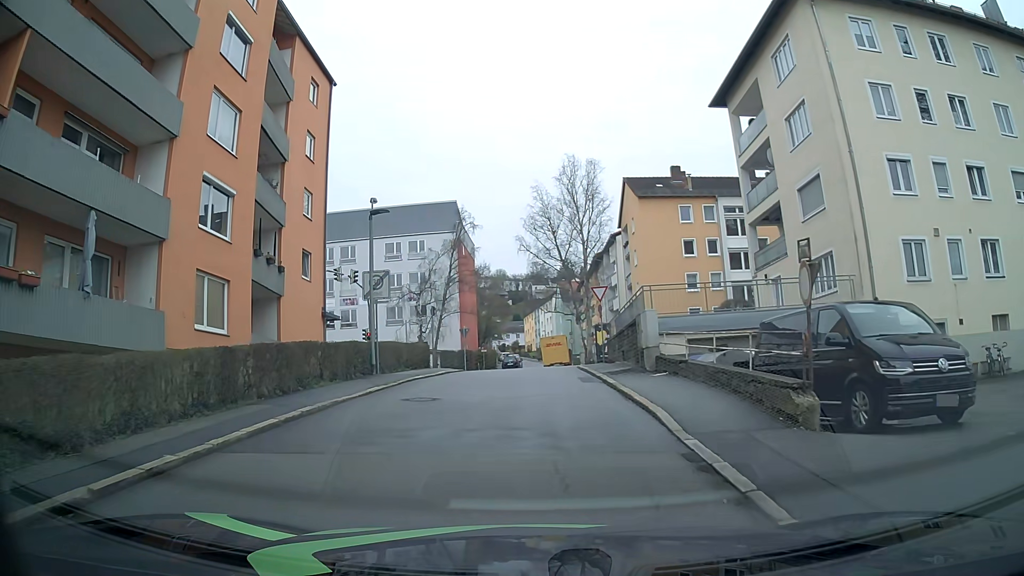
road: residential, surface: asphalt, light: Day
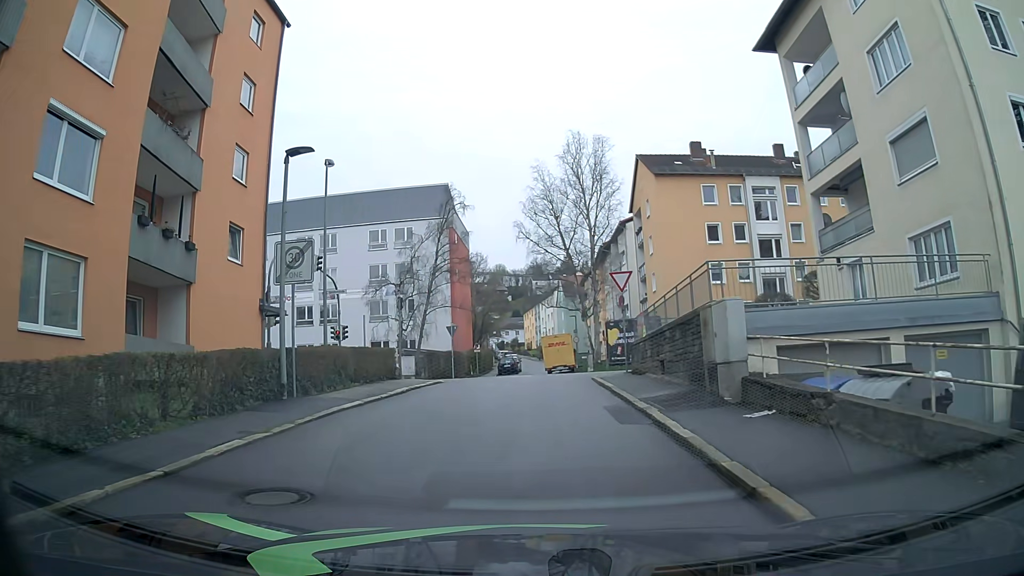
(-0.1, +7.4) m; -2°
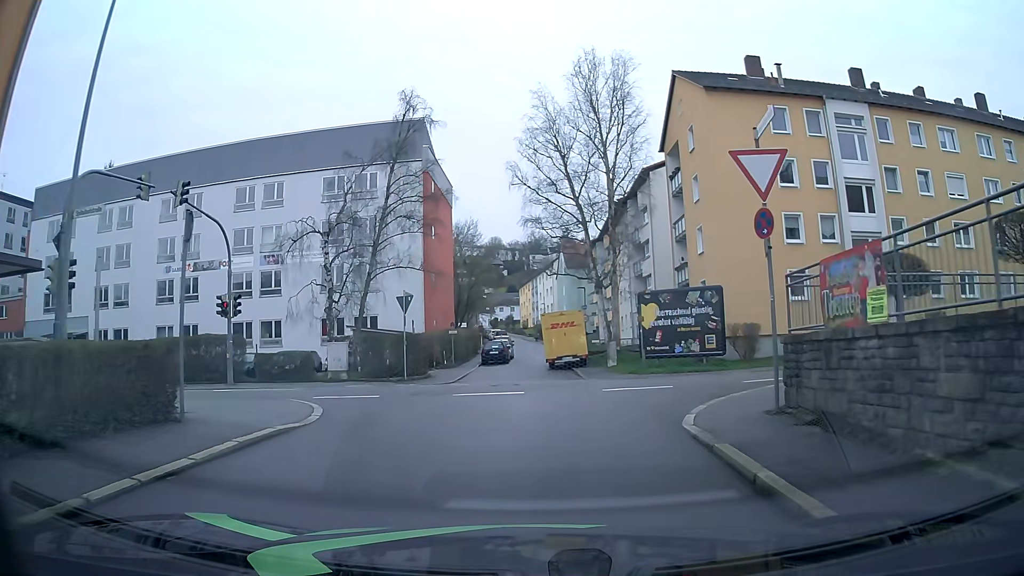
(+0.2, +14.3) m; +1°
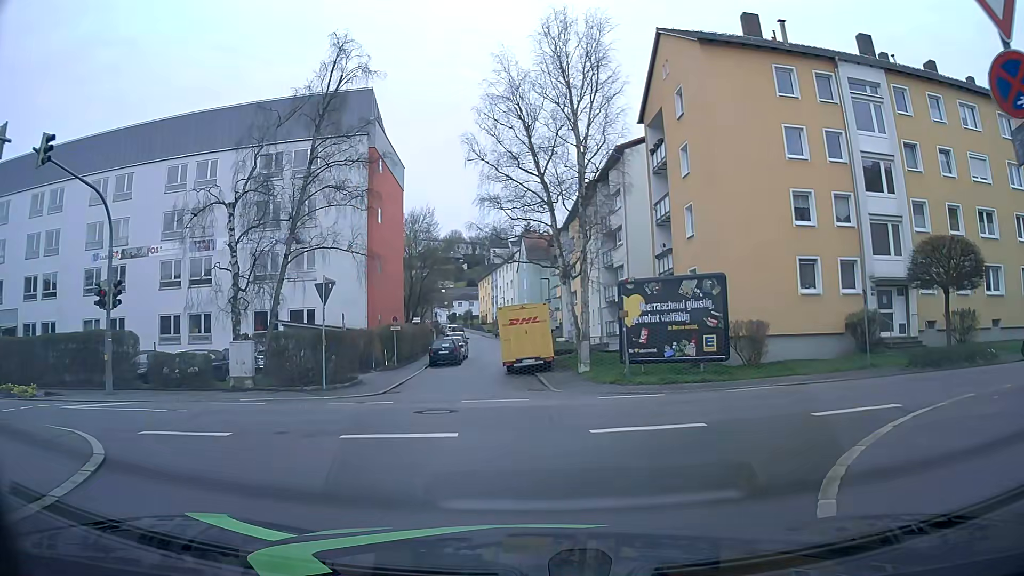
(+0.1, +5.6) m; +1°
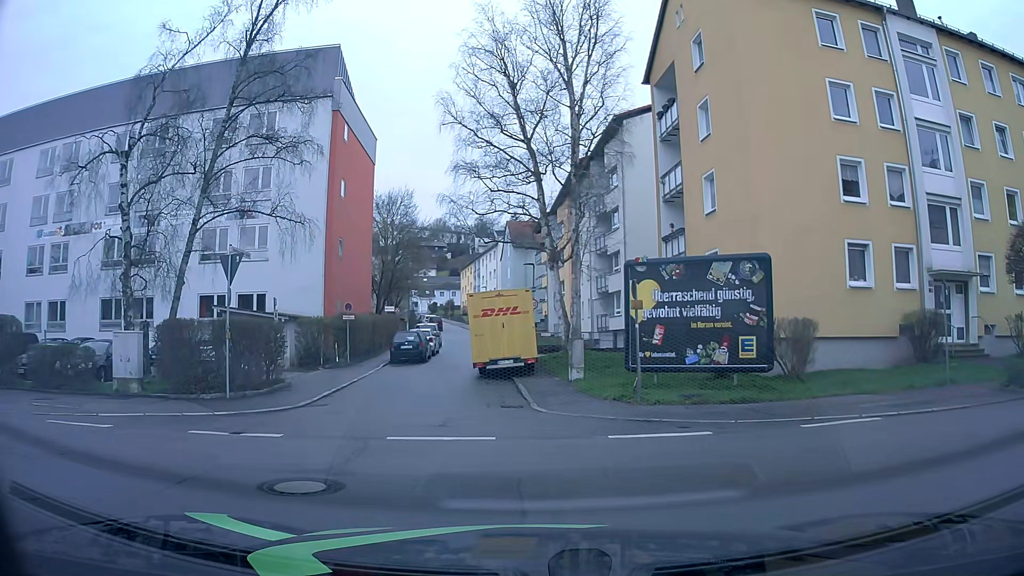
(+0.2, +5.3) m; +2°
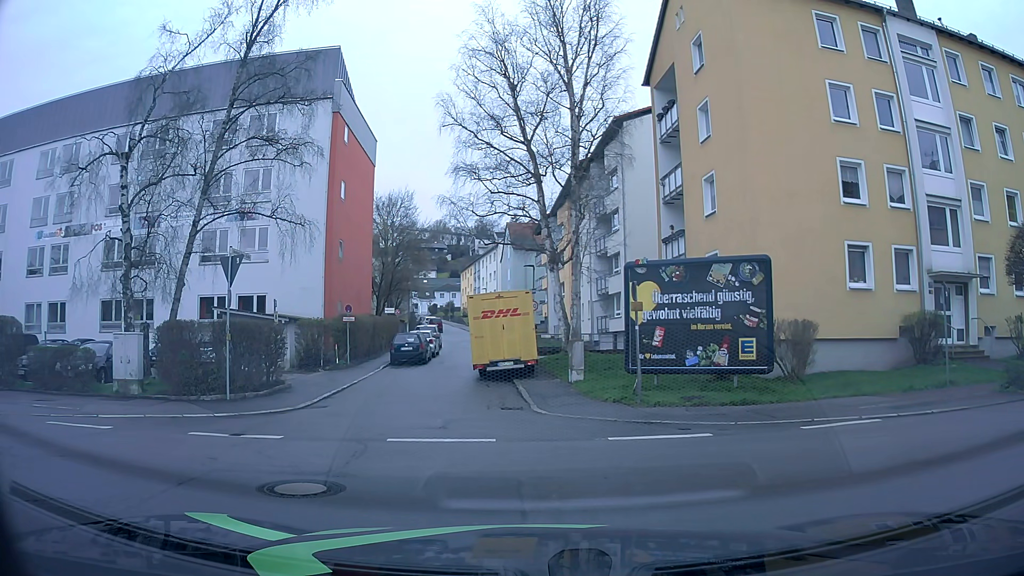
(0.0, +0.1) m; 0°
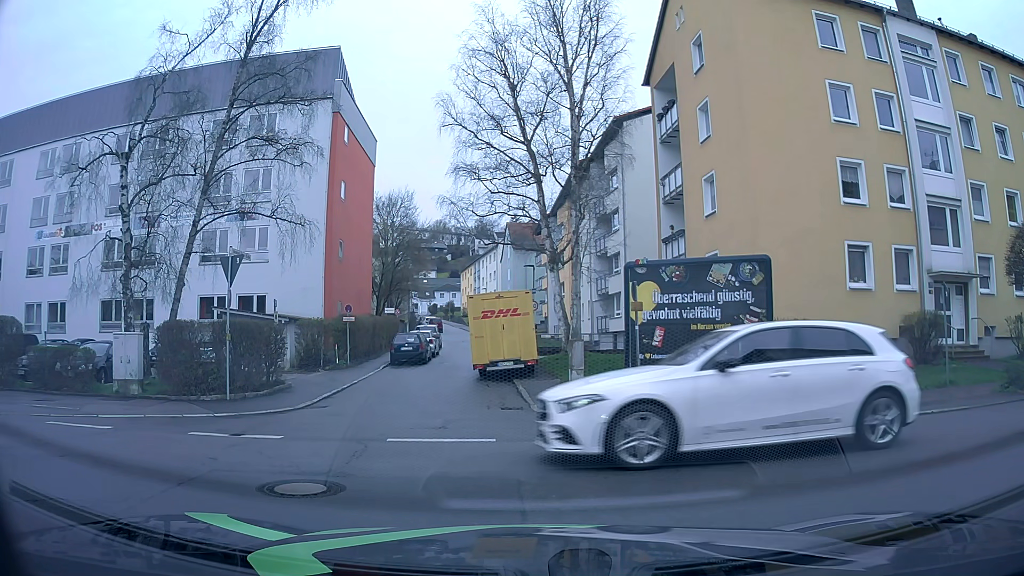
(0.0, 0.0) m; 0°
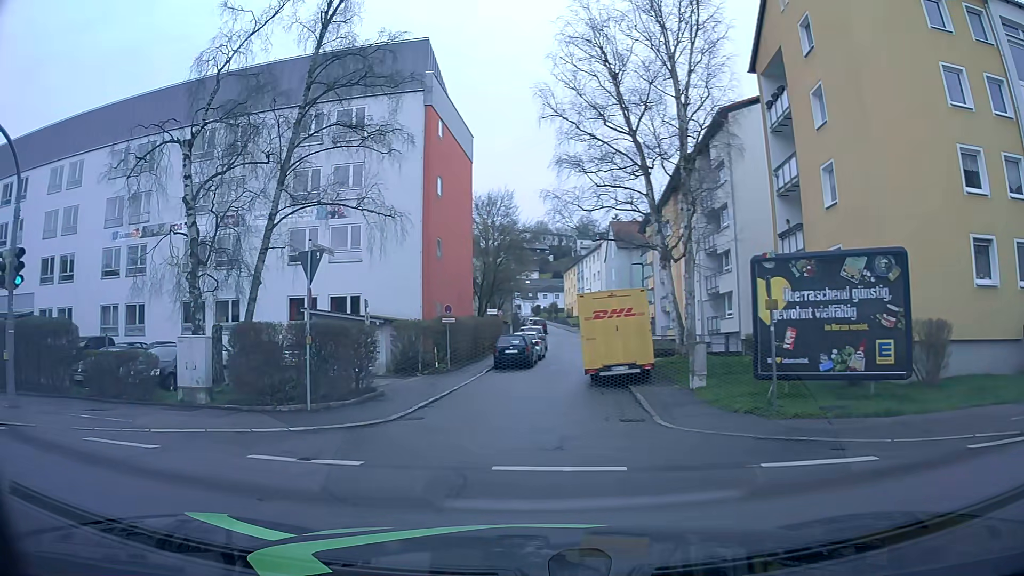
(-0.1, +2.0) m; -9°
